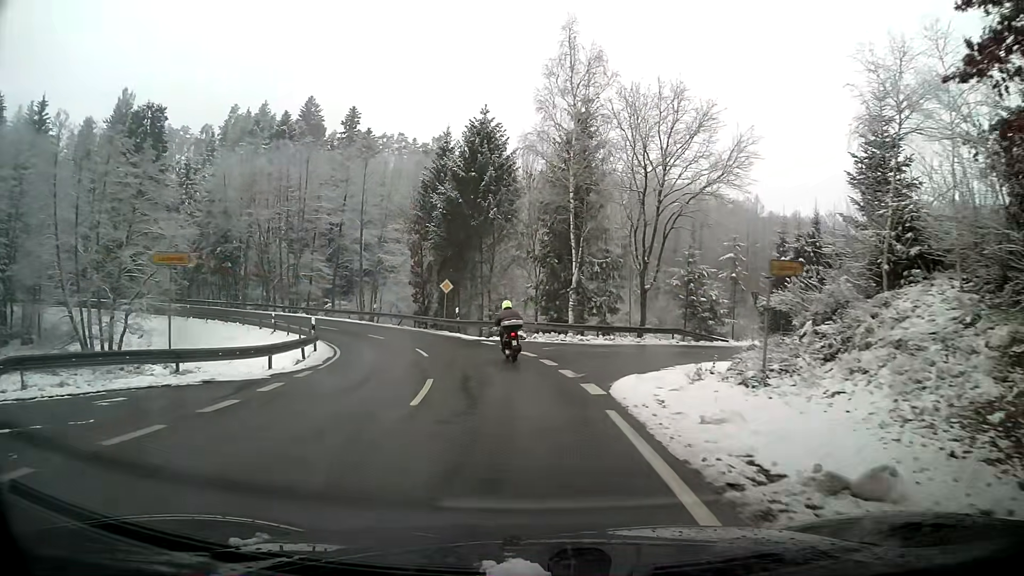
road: tertiary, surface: asphalt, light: Day
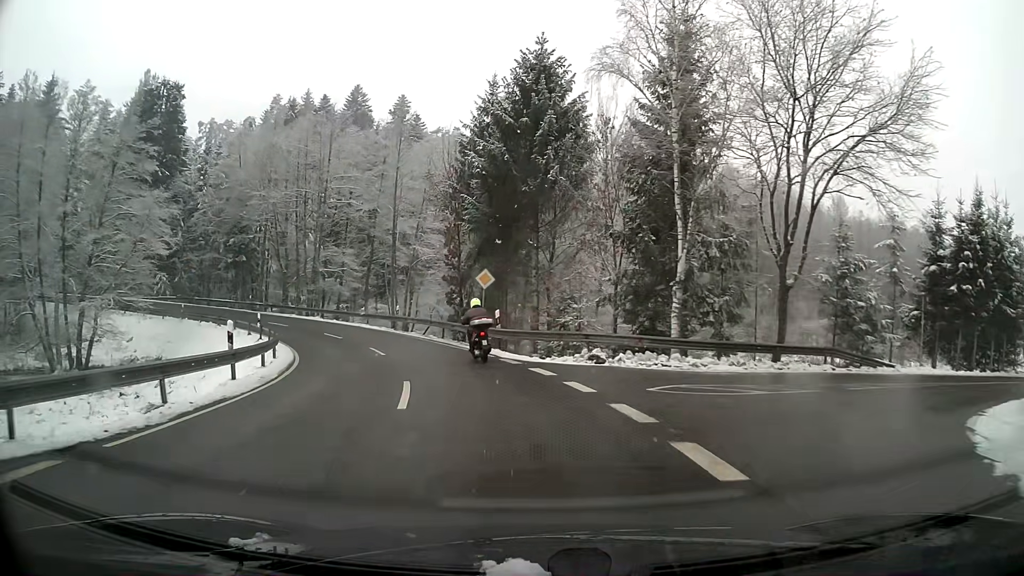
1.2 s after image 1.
(-0.5, +12.0) m; -5°
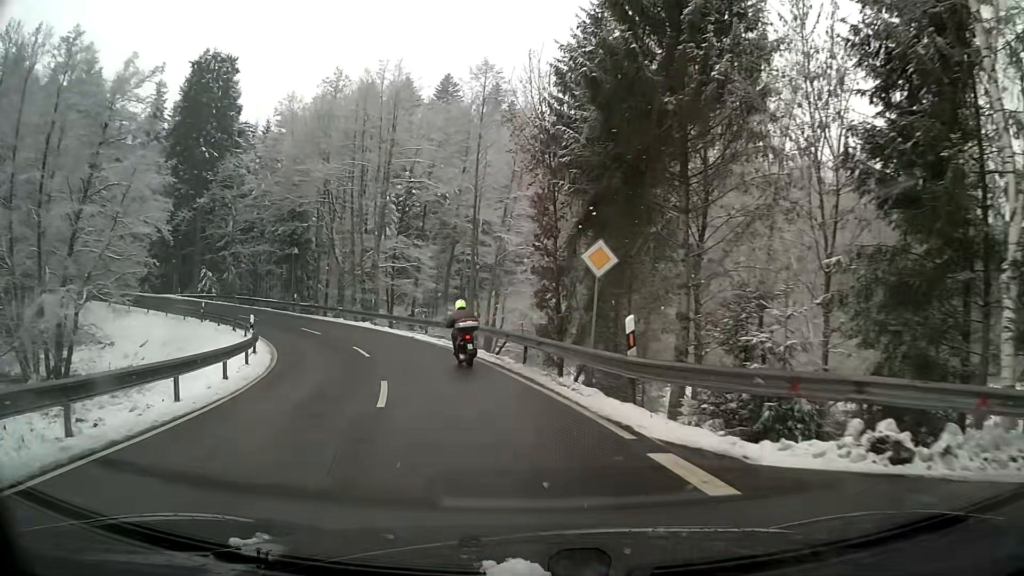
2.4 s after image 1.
(-0.9, +12.1) m; -9°
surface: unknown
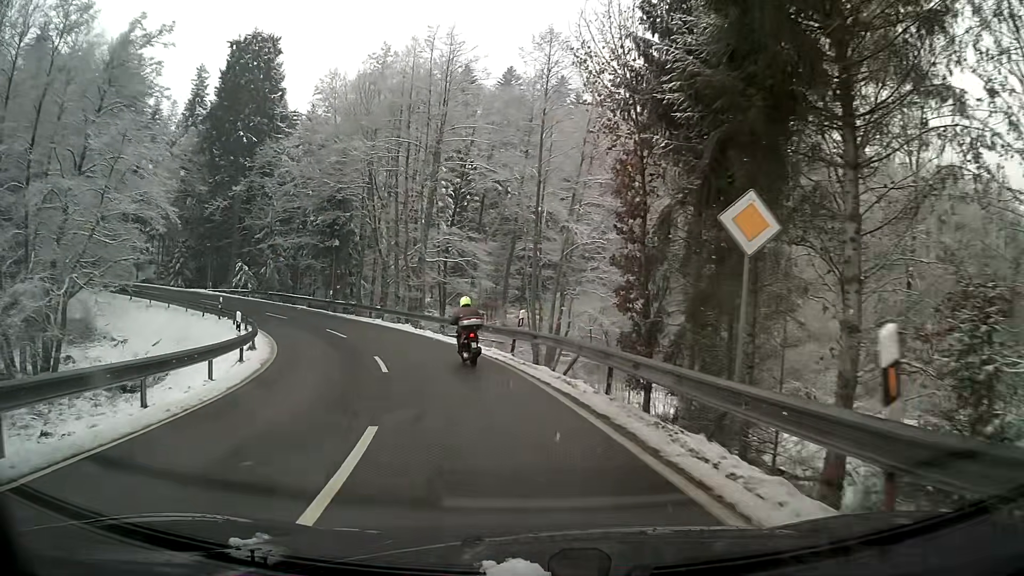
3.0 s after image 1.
(-0.3, +6.0) m; -4°
